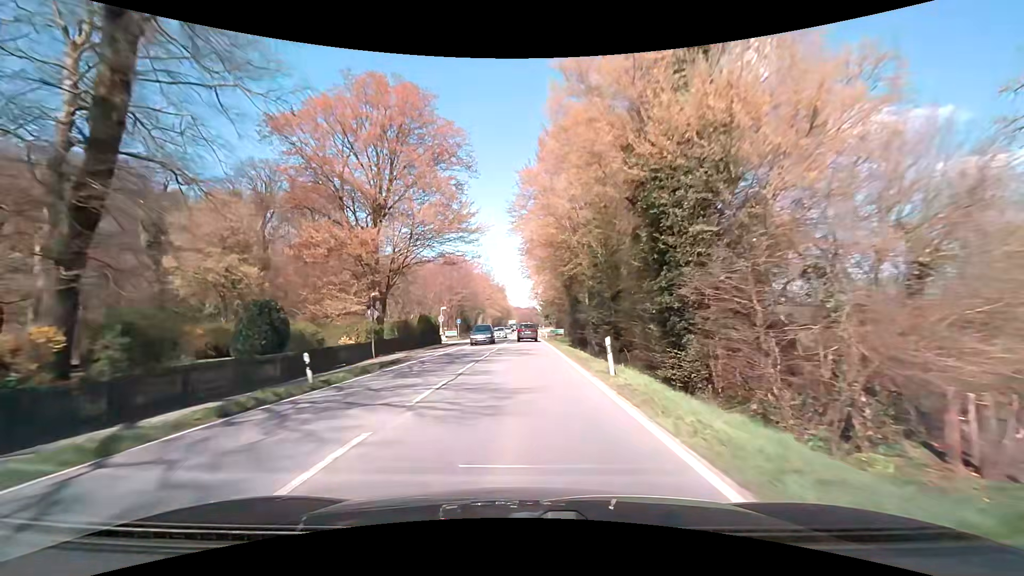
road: primary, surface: asphalt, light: Day
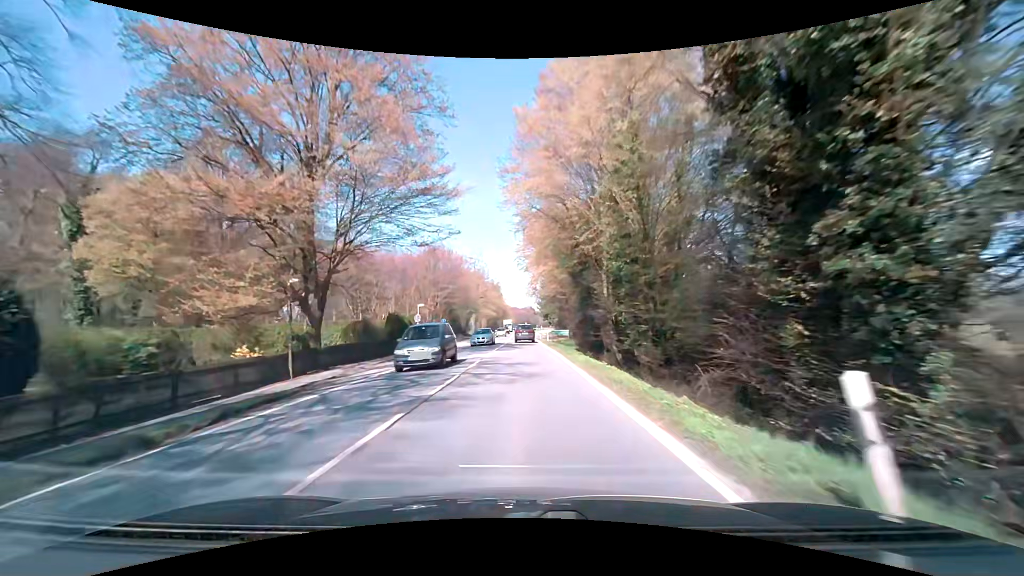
(0.0, +10.4) m; 0°
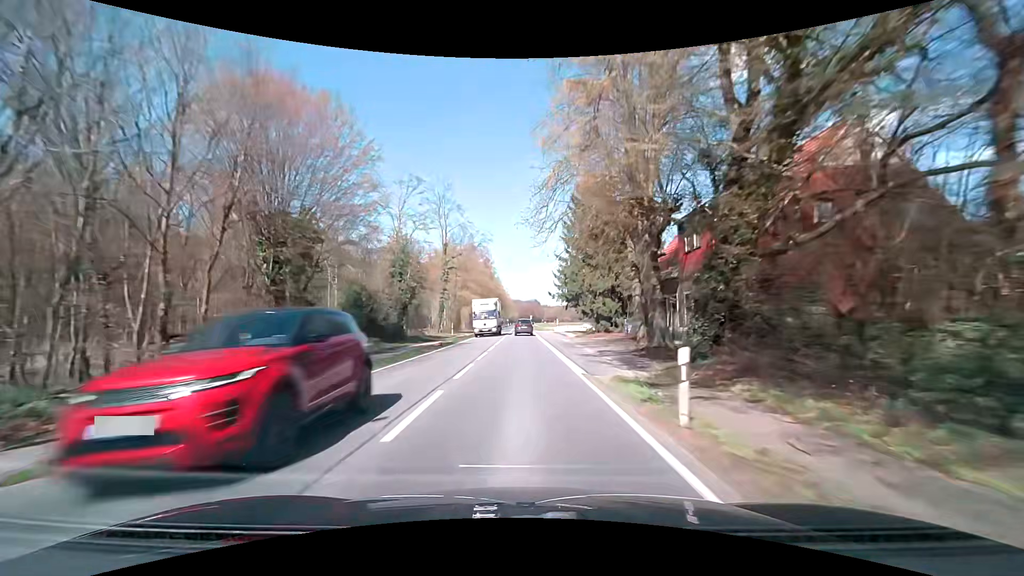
(-0.1, +52.7) m; 0°
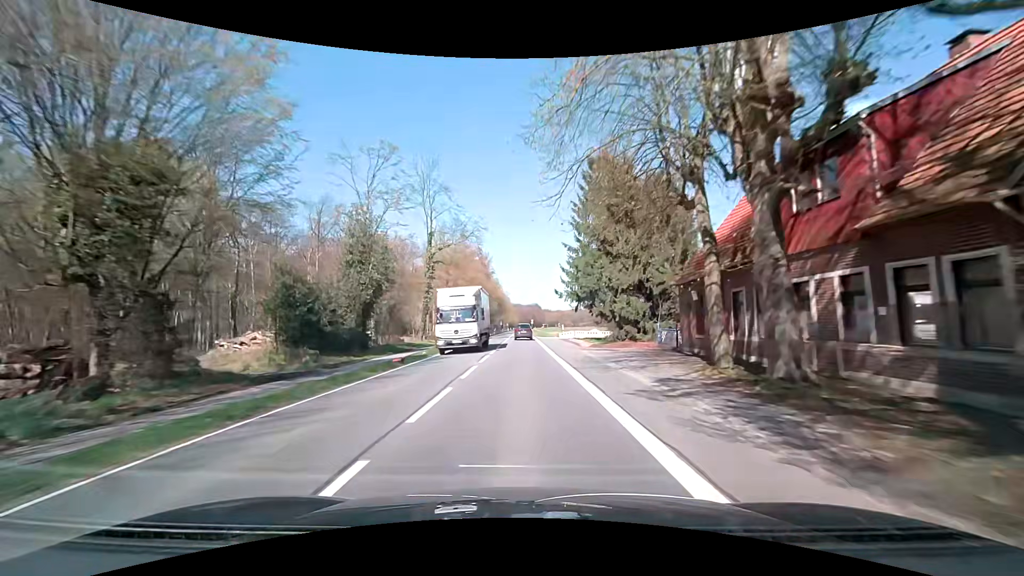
(0.0, +10.6) m; 0°
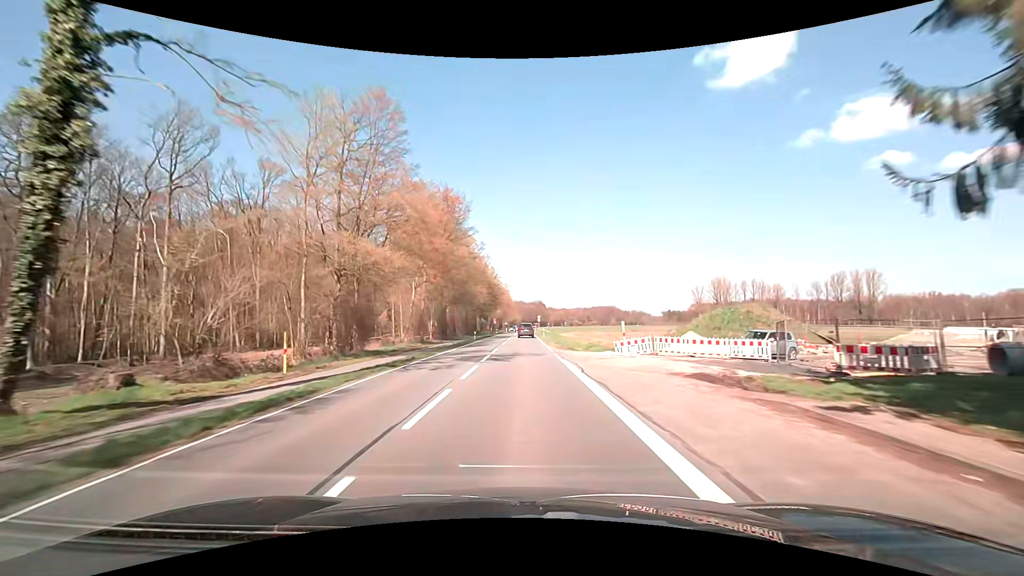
(-0.1, +42.7) m; -1°
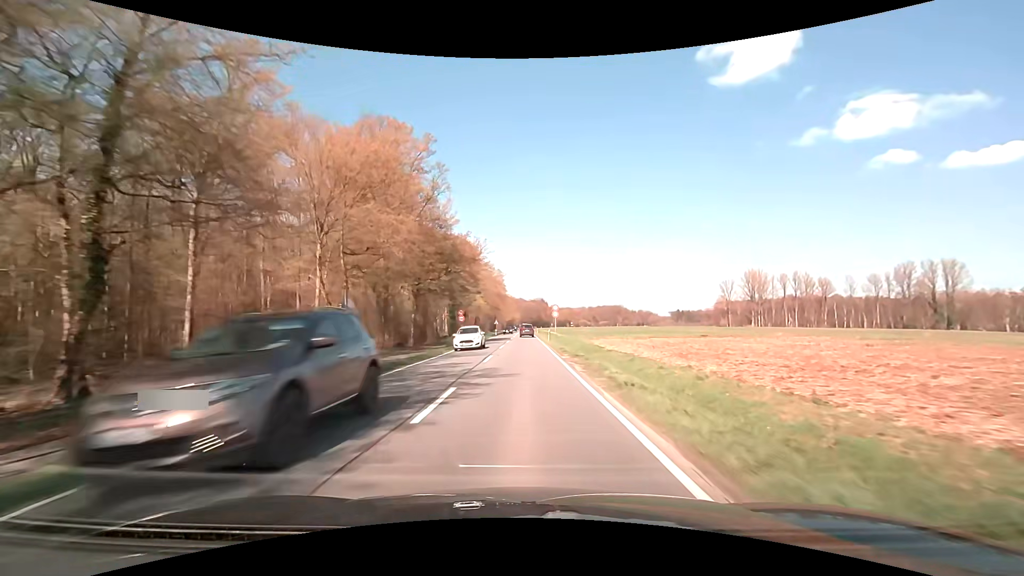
(+0.6, +53.7) m; +1°
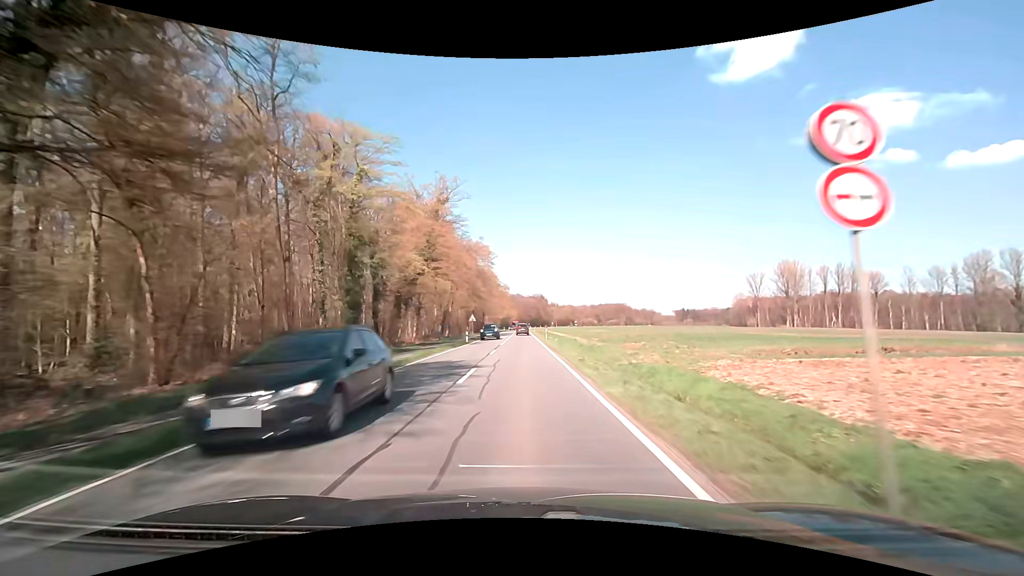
(+0.1, +43.2) m; 0°
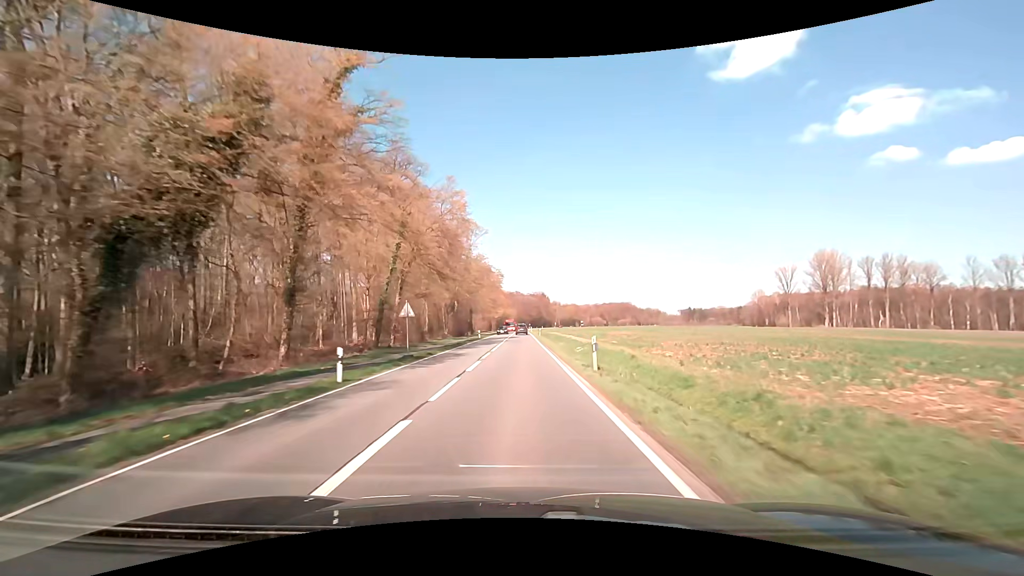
(0.0, +32.5) m; 0°
(0, +10) (0, +20) (0, +30) (0, +40) (0, +50) (0, +60) (0, +70) (0, +80) (0, +90) (0, +100) m
